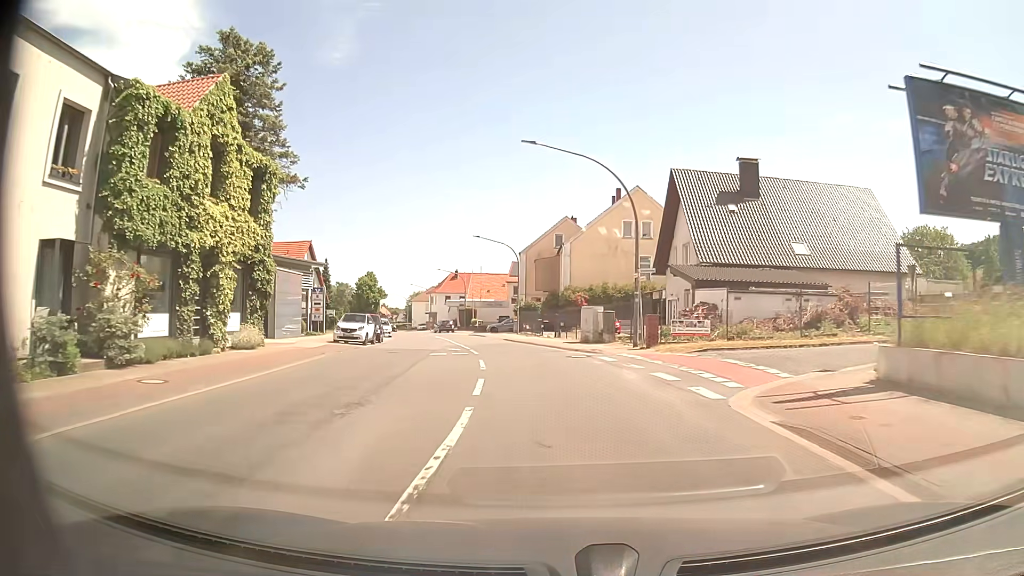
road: primary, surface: asphalt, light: Day
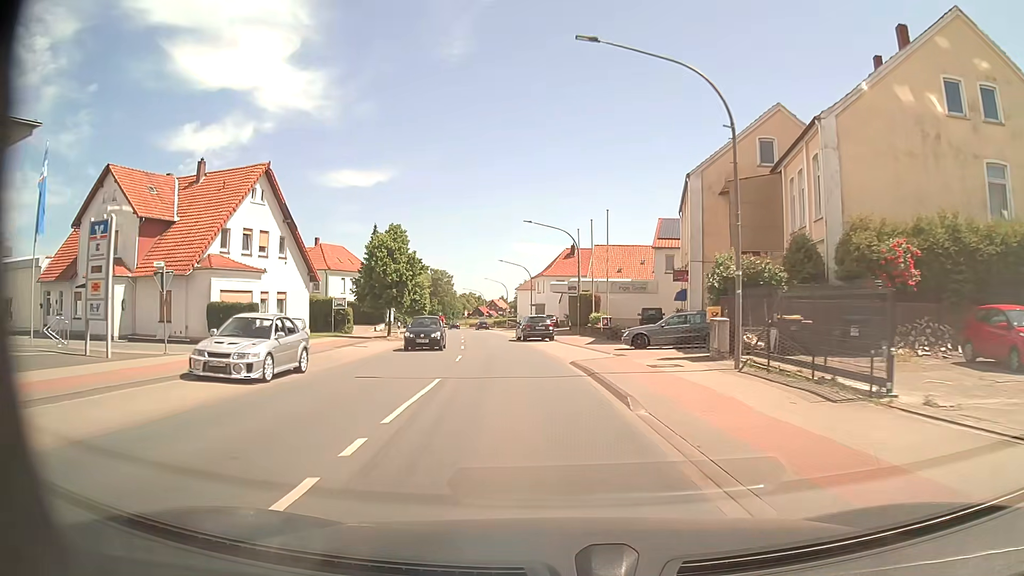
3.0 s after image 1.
(-4.1, +38.9) m; -11°
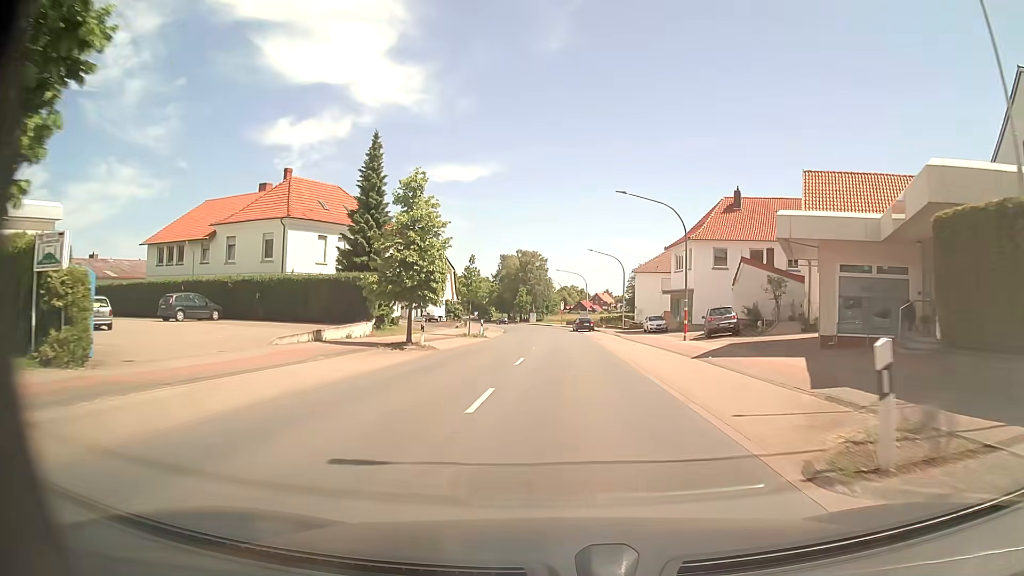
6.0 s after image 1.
(-4.0, +39.2) m; -9°
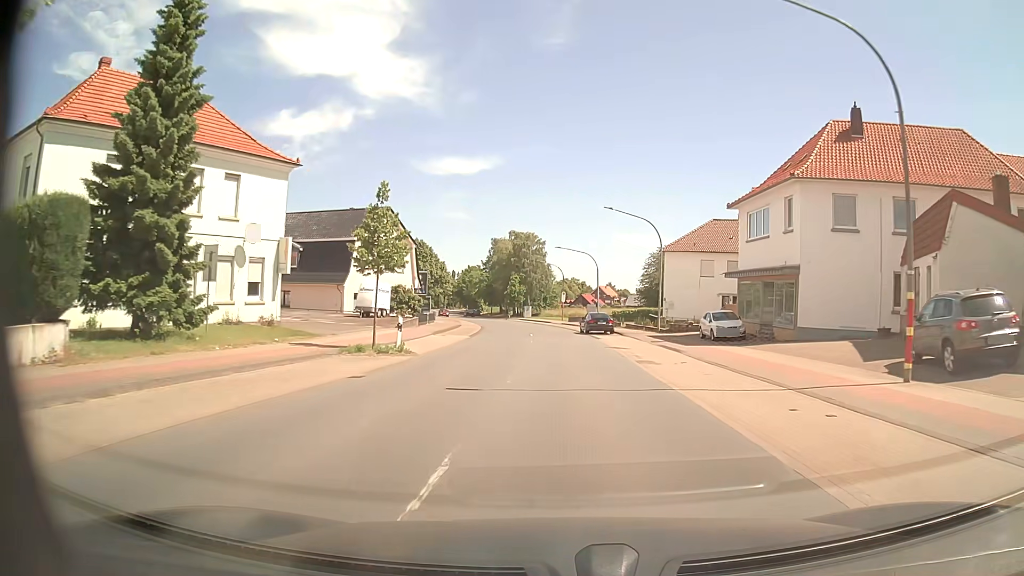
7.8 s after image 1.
(0.0, +23.6) m; 0°
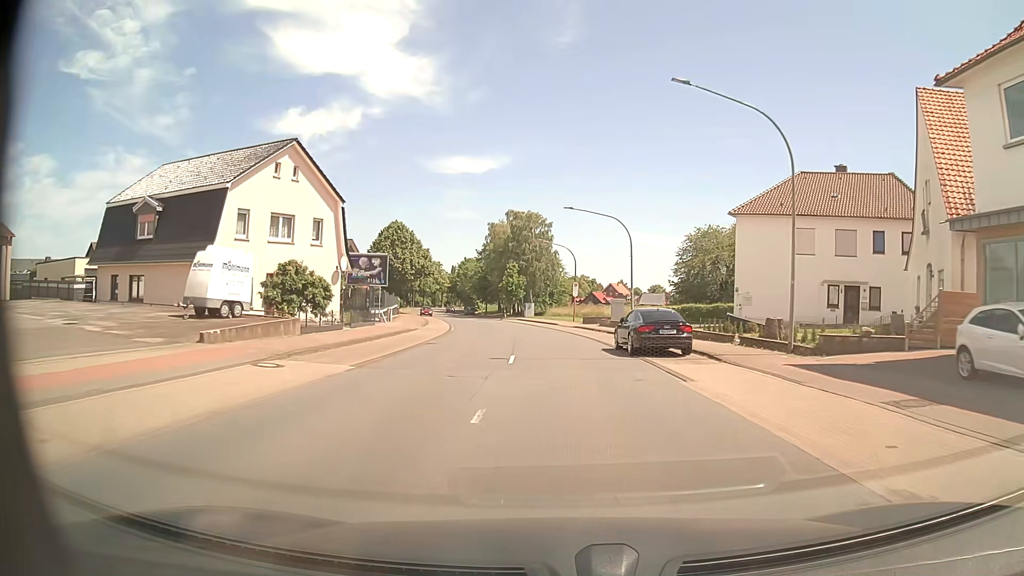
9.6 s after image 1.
(-0.2, +23.6) m; -1°
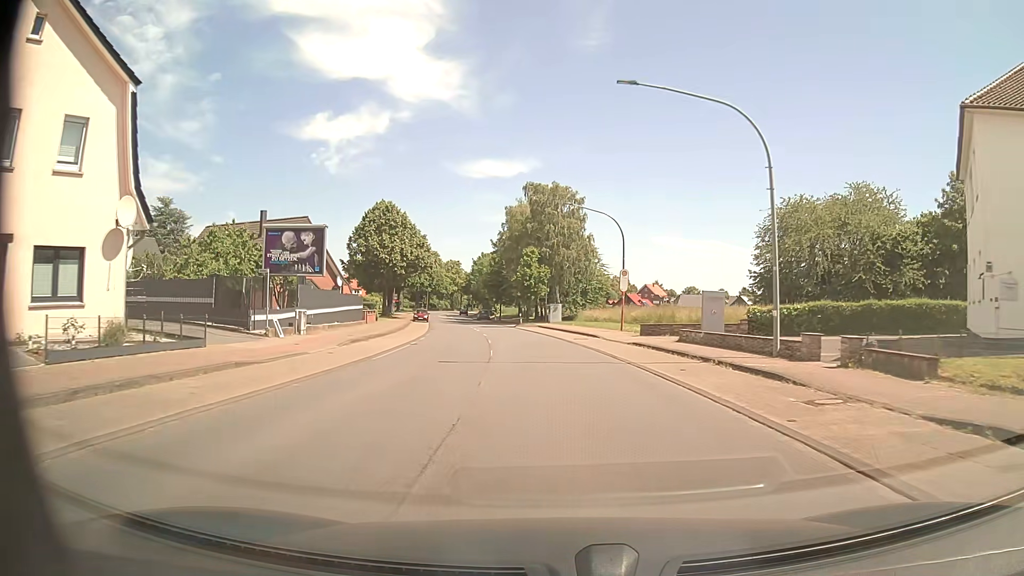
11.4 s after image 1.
(-0.4, +23.5) m; -3°
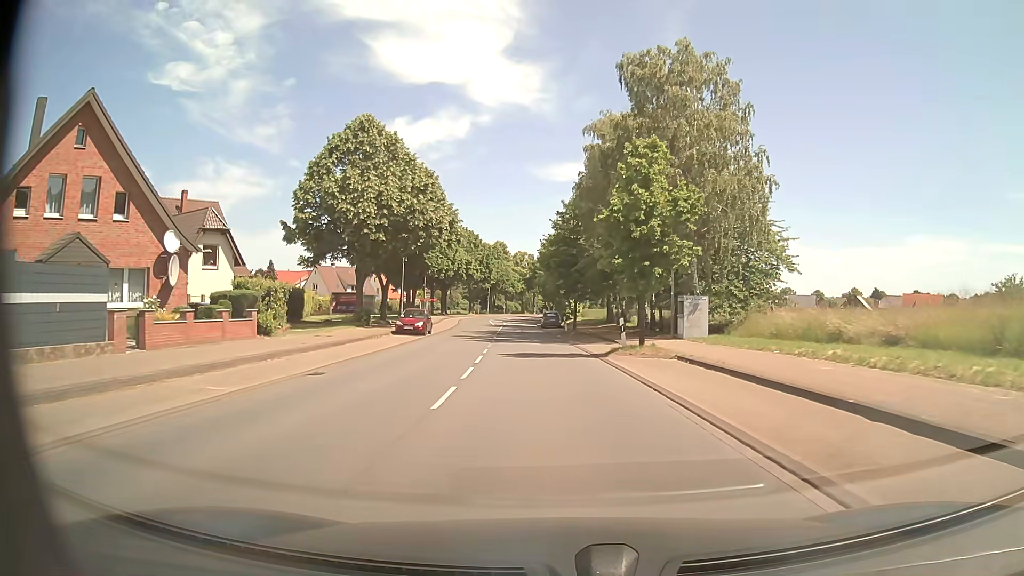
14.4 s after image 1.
(-2.3, +38.8) m; -7°
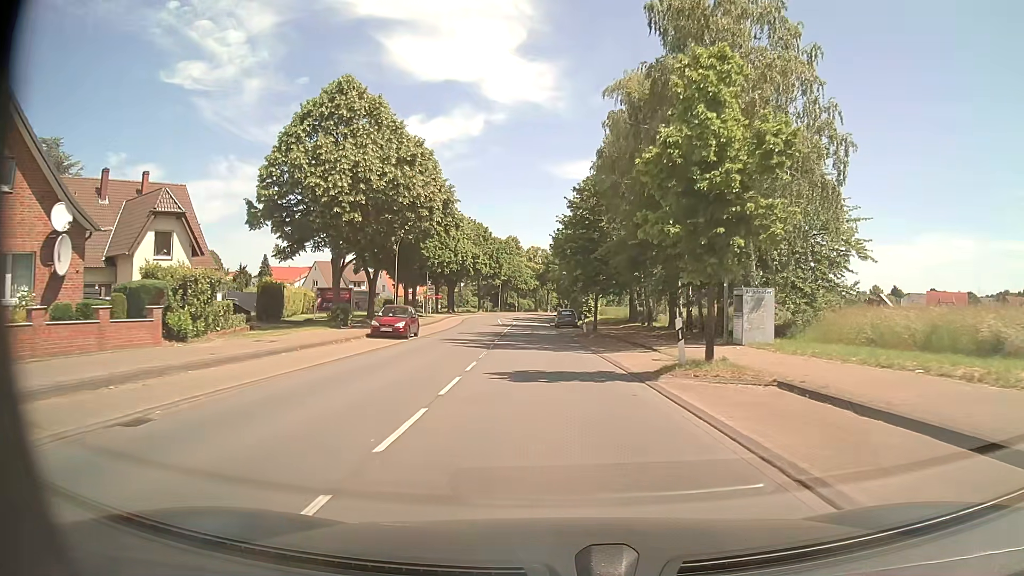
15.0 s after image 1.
(-0.1, +7.8) m; -1°
(0, +10) (0, +20) (-1, +30) (-1, +40) (-2, +50) (-2, +60) (-3, +70) (-4, +80) (-3, +90) (-3, +100) m
